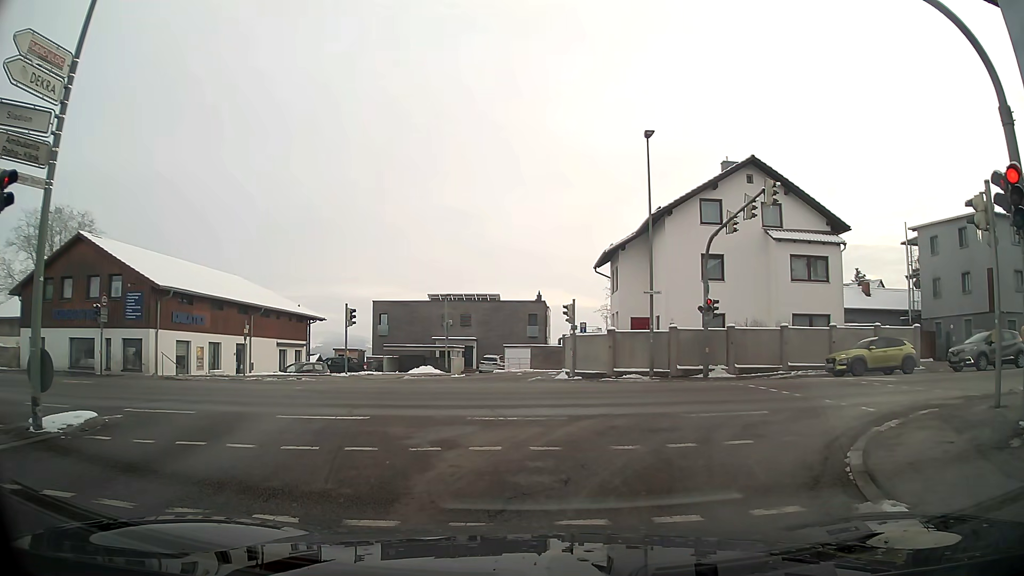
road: tertiary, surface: asphalt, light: Day
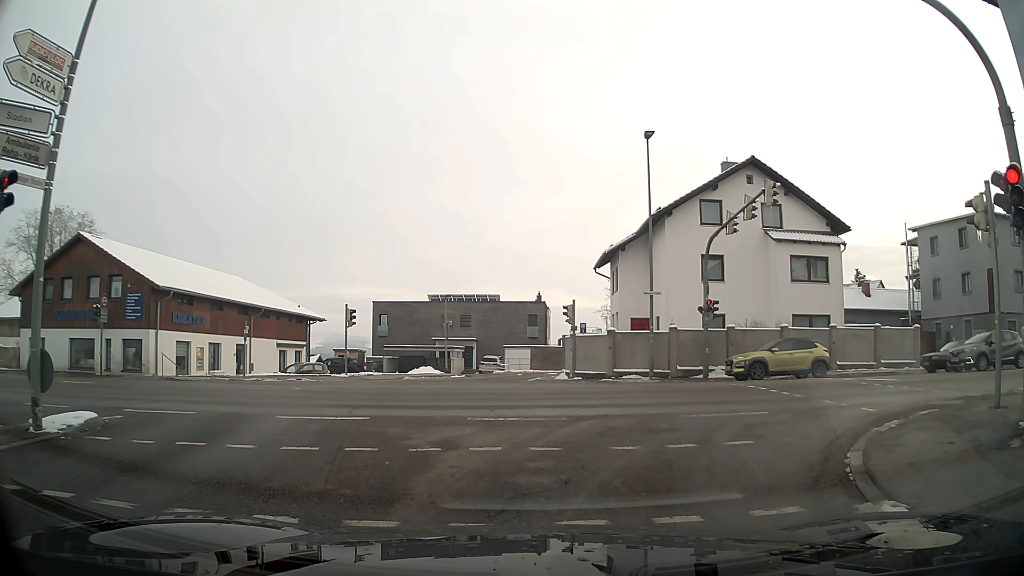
(0.0, +0.1) m; 0°
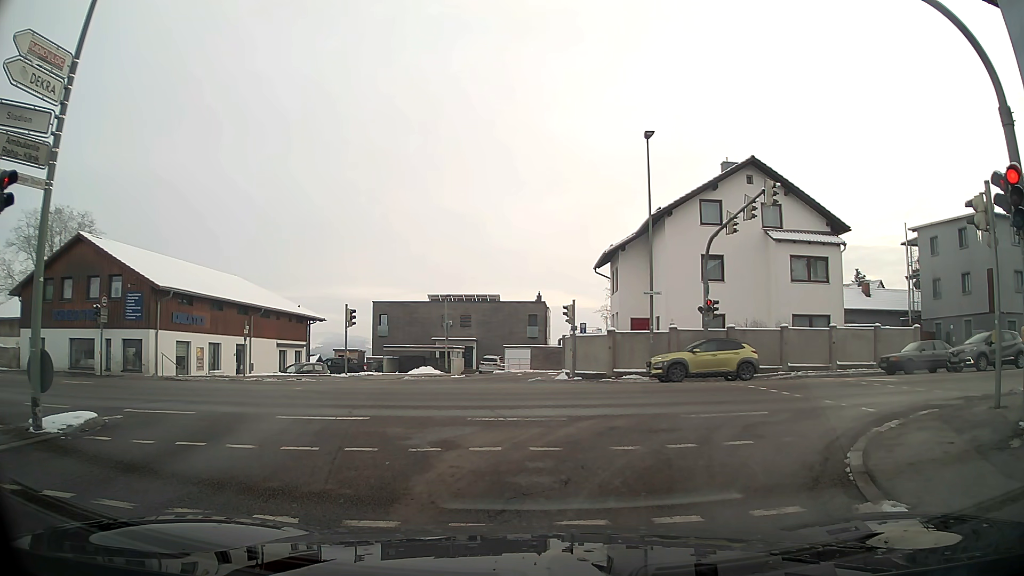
(0.0, 0.0) m; 0°
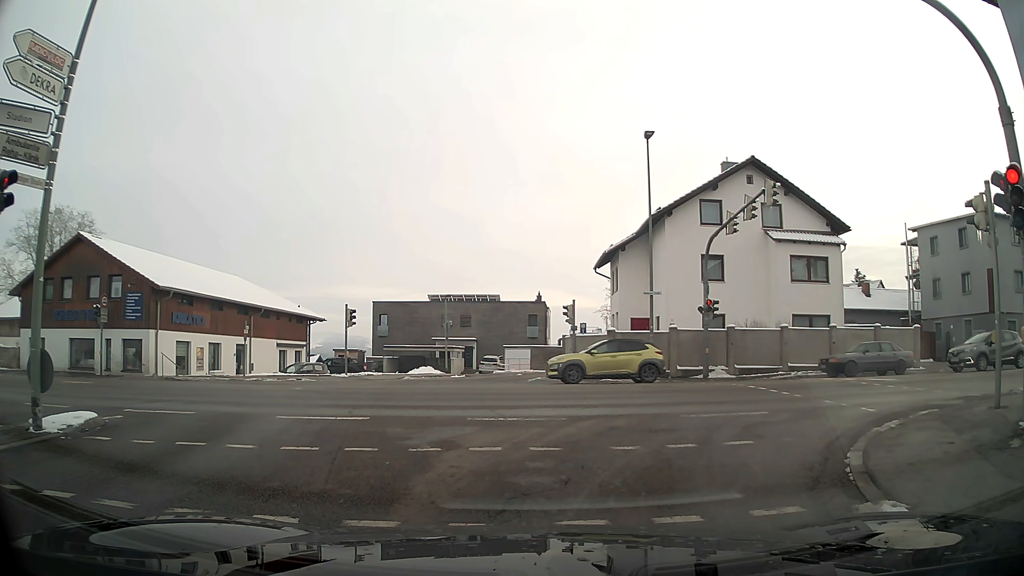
(0.0, 0.0) m; 0°
